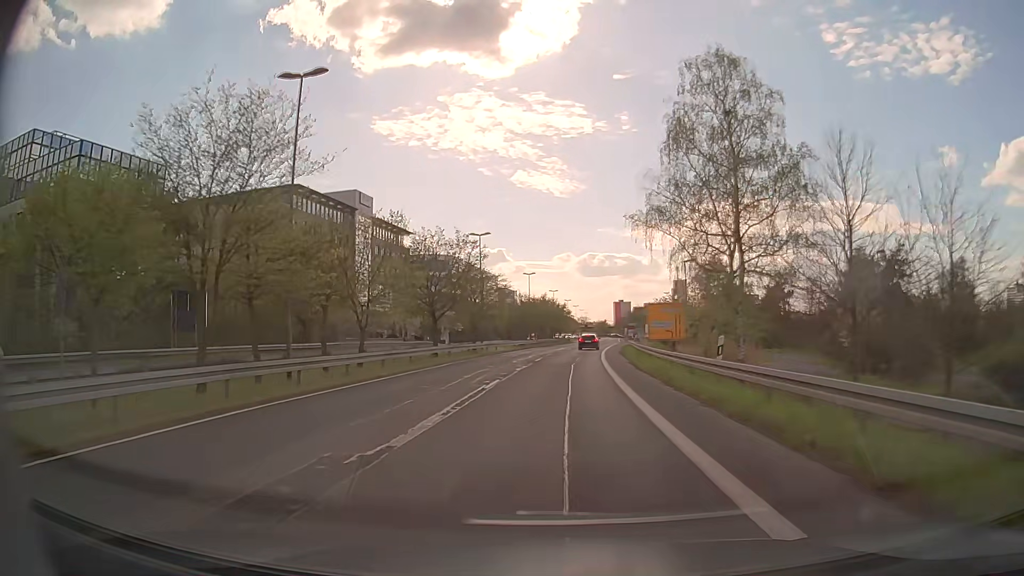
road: secondary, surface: asphalt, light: Day
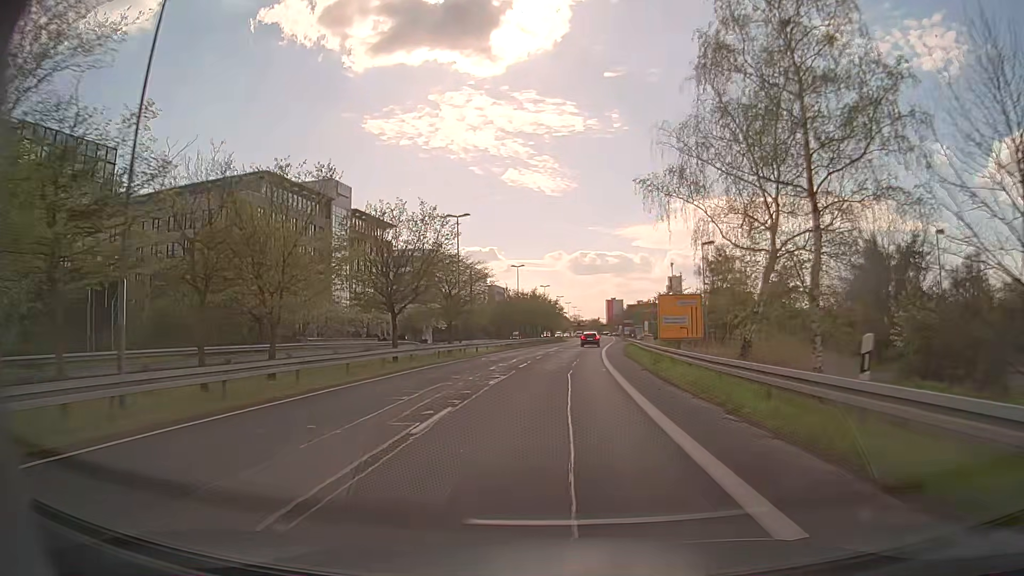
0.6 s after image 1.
(+0.1, +8.0) m; +1°
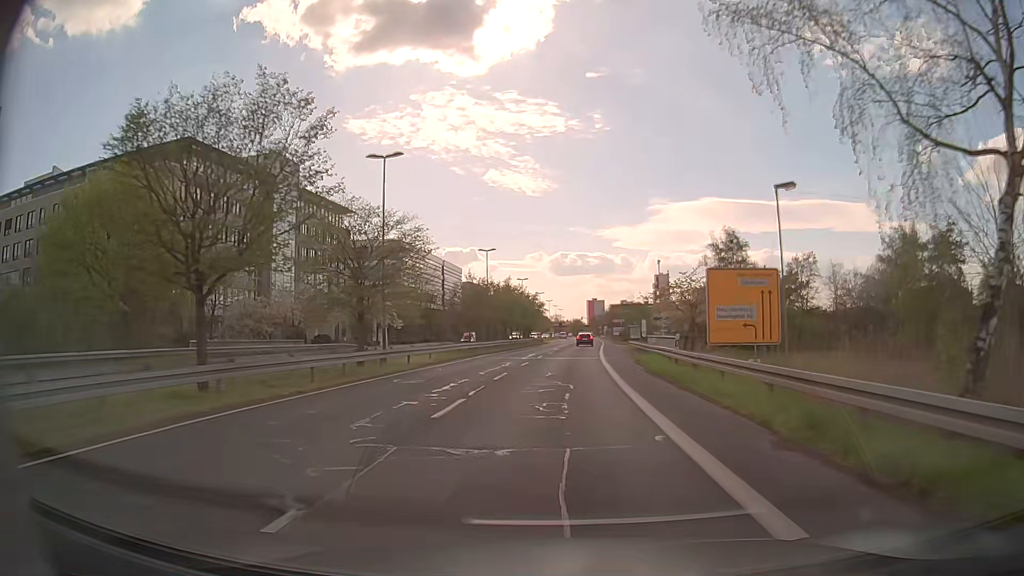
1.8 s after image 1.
(+0.2, +16.2) m; +1°
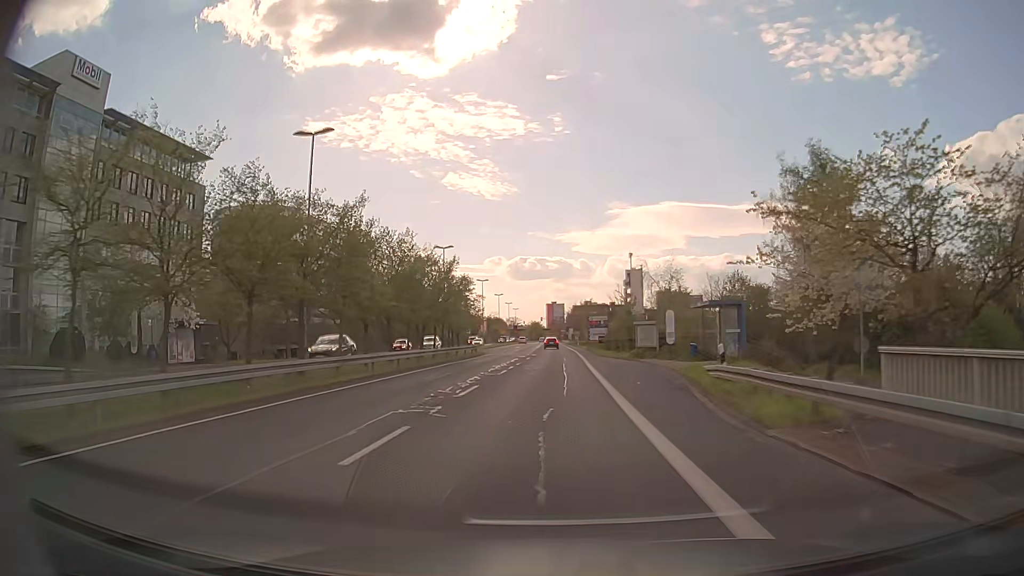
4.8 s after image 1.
(+1.6, +39.7) m; +4°
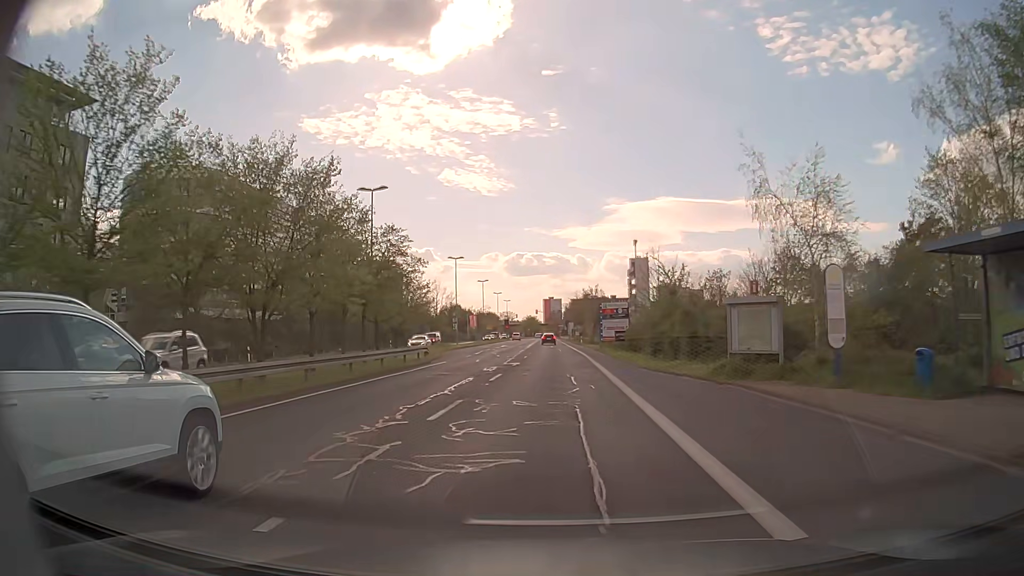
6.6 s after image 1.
(-0.1, +23.2) m; 0°
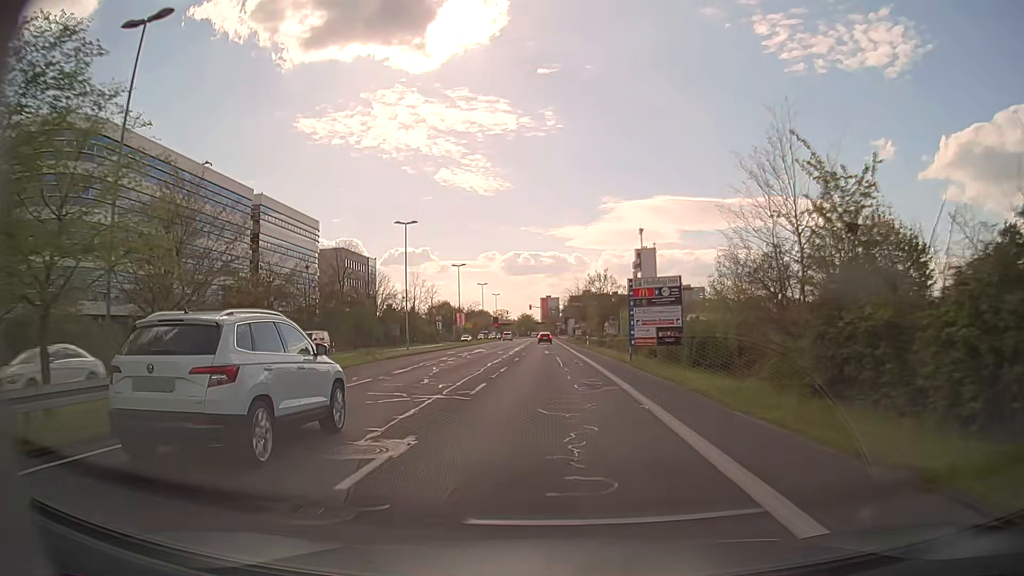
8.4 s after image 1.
(+0.1, +22.9) m; 0°
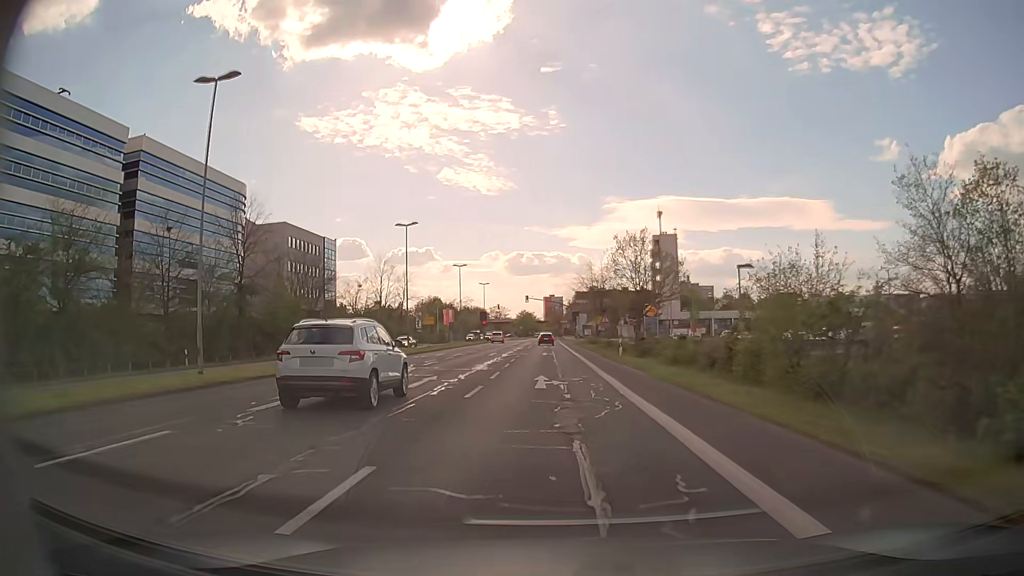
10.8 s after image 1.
(-0.2, +29.8) m; 0°
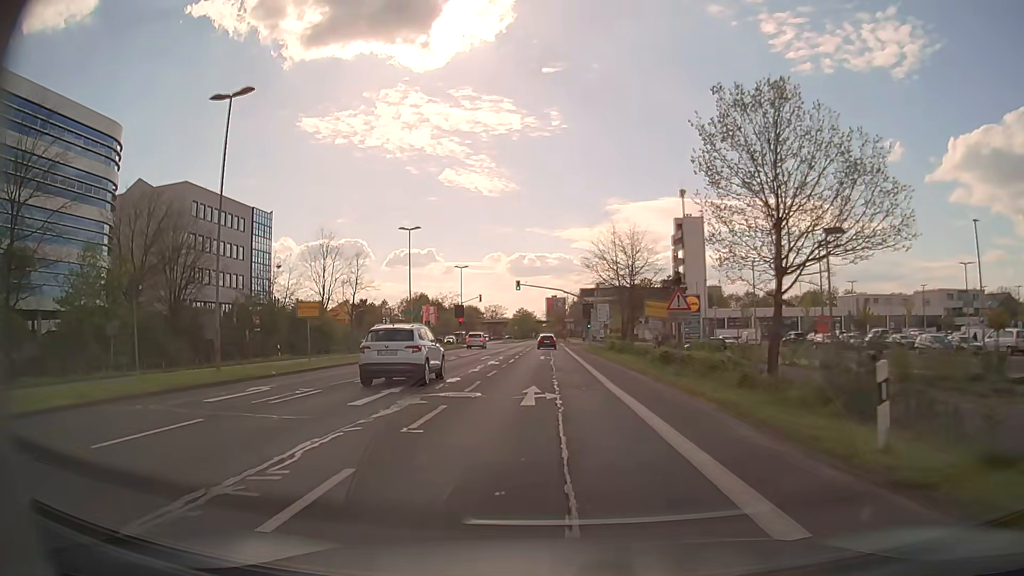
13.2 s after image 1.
(-0.1, +29.0) m; 0°
(0, +10) (0, +20) (0, +30) (0, +40) (0, +50) (0, +60) (0, +70) (0, +80) (0, +90) (-1, +100) m
